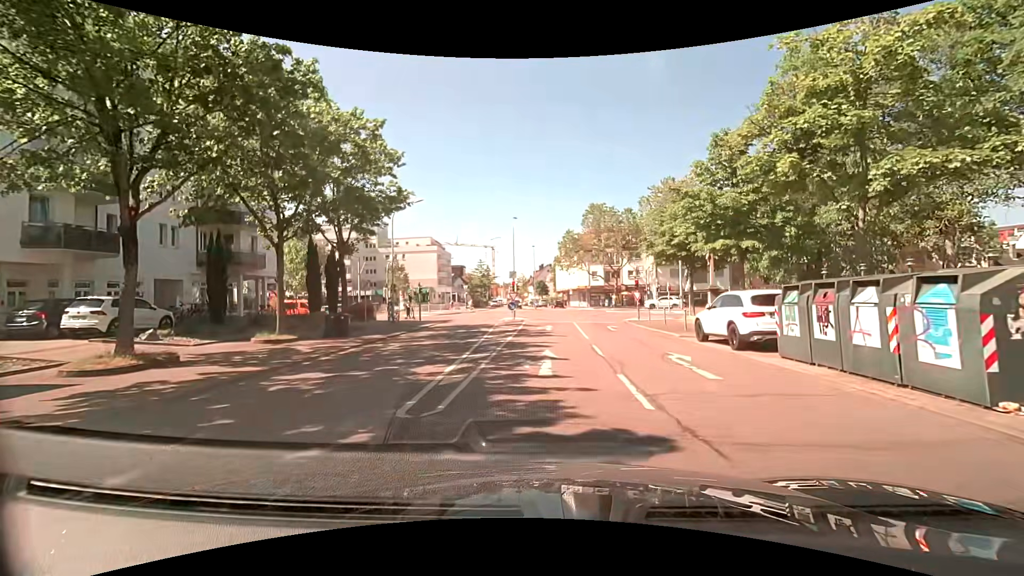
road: residential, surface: asphalt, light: Day
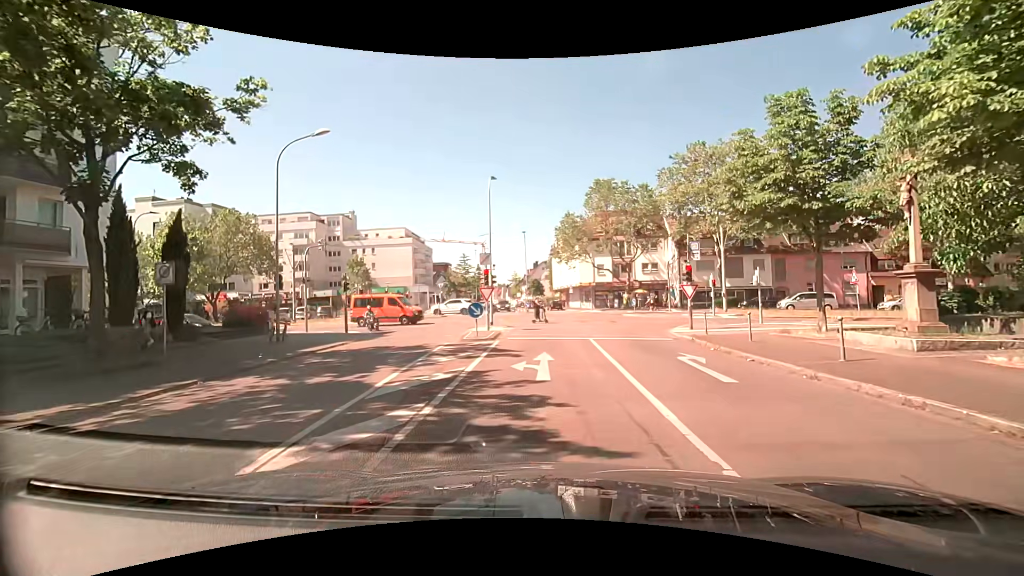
(+0.2, +15.3) m; +1°
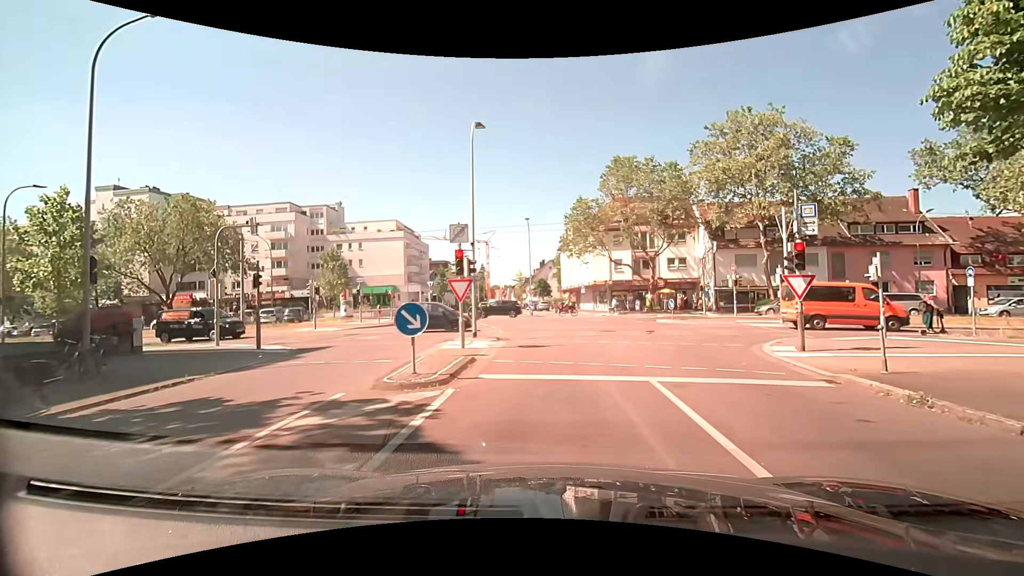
(-0.1, +9.4) m; -2°
